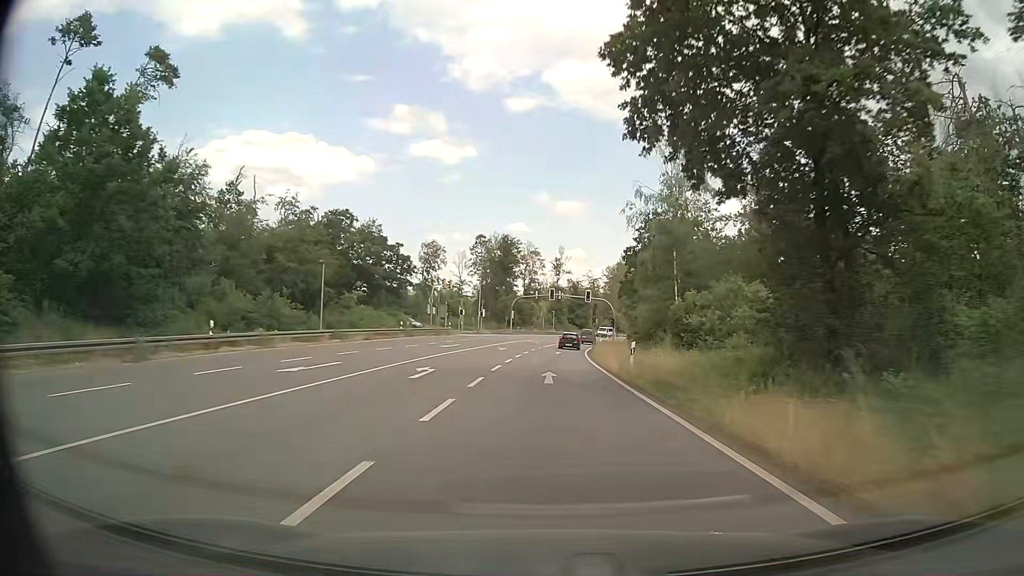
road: primary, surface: asphalt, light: Day
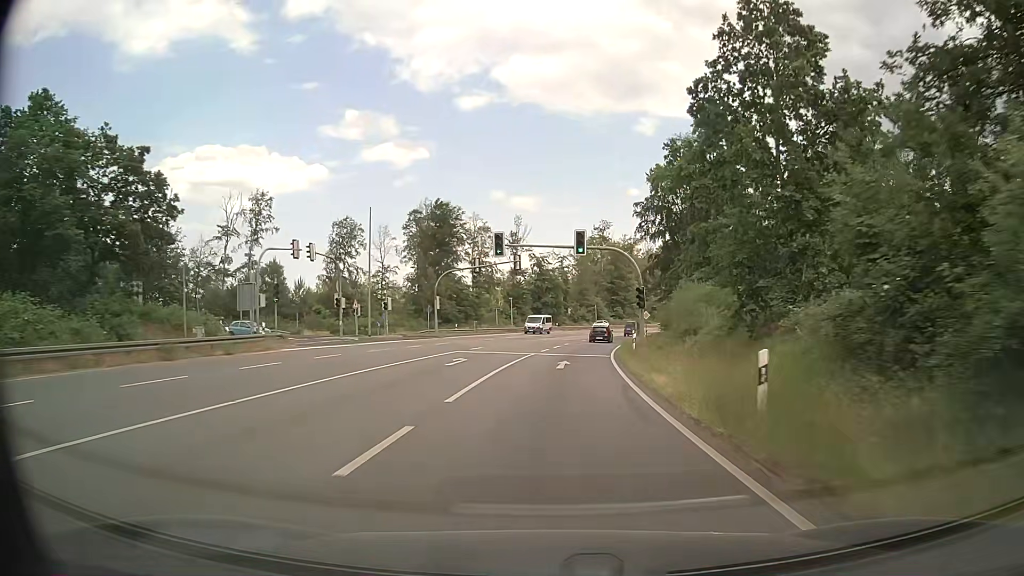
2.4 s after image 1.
(+1.1, +45.2) m; +3°
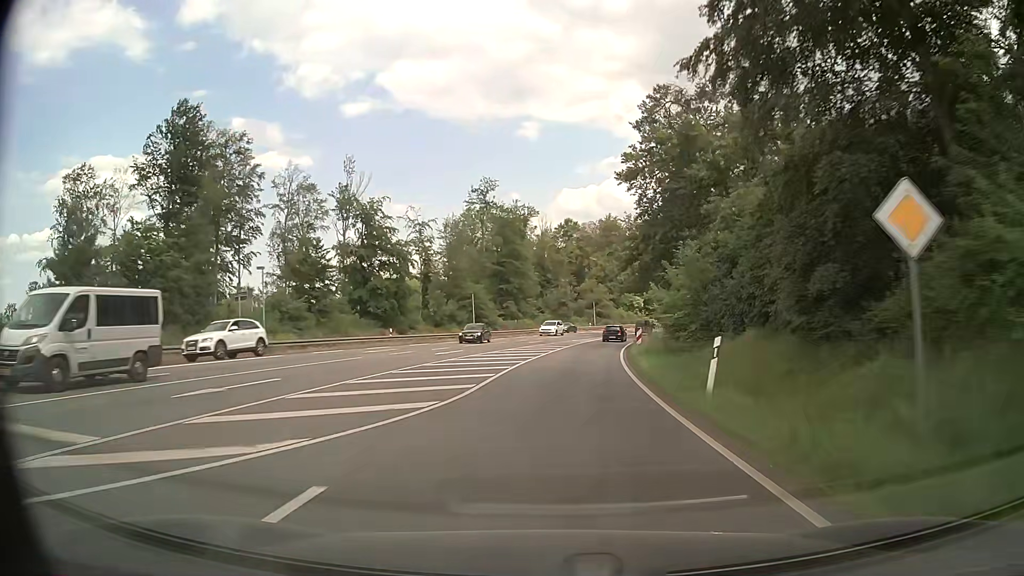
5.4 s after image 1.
(+4.5, +55.8) m; +9°
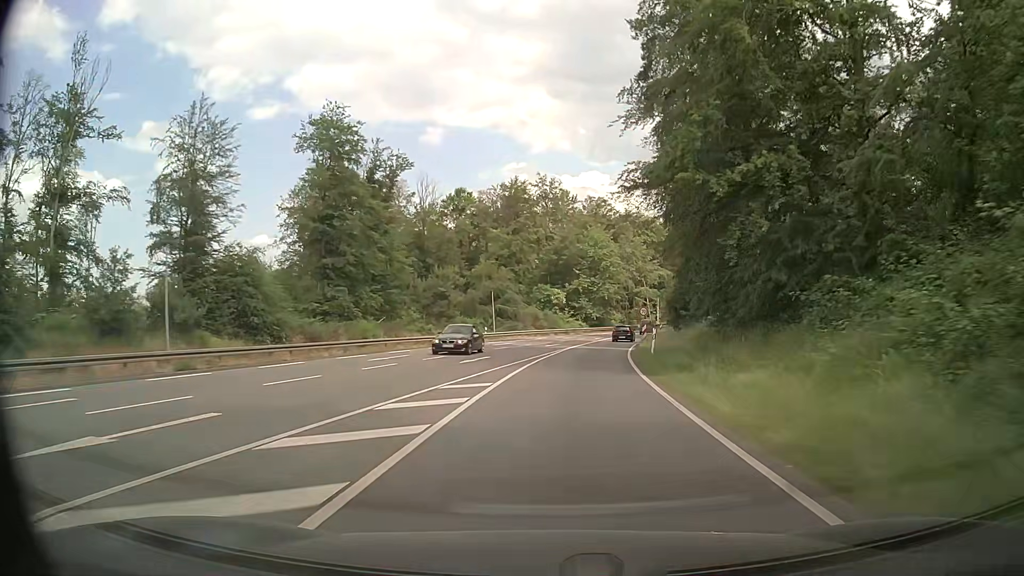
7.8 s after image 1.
(+3.6, +44.7) m; +9°
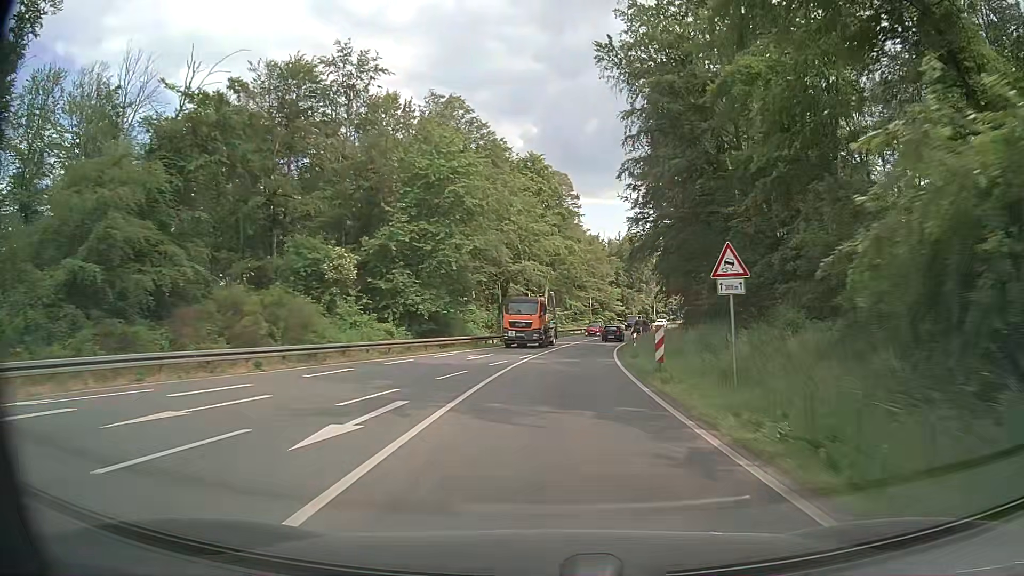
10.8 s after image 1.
(+5.6, +55.9) m; +12°
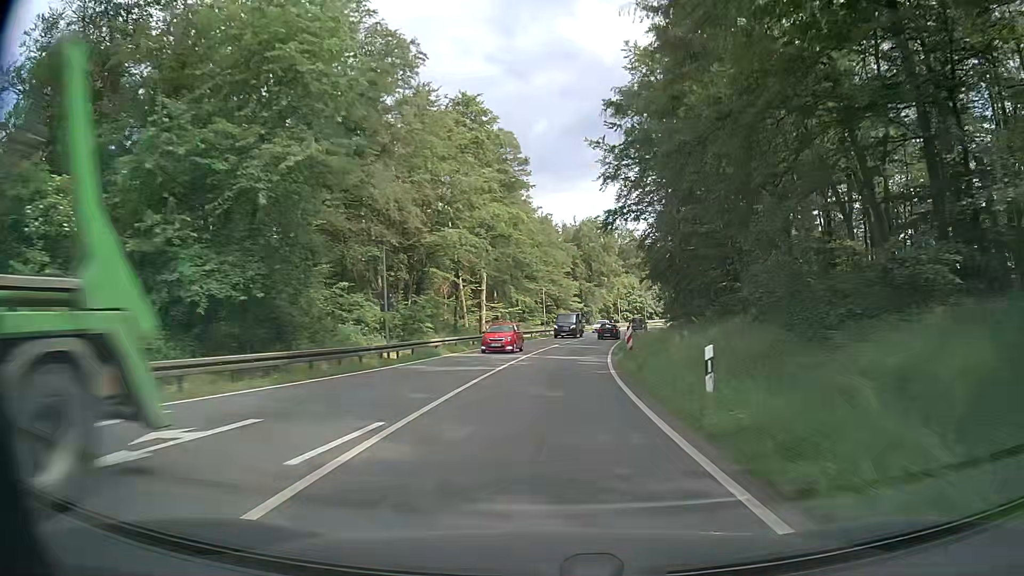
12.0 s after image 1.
(+0.9, +22.6) m; +5°
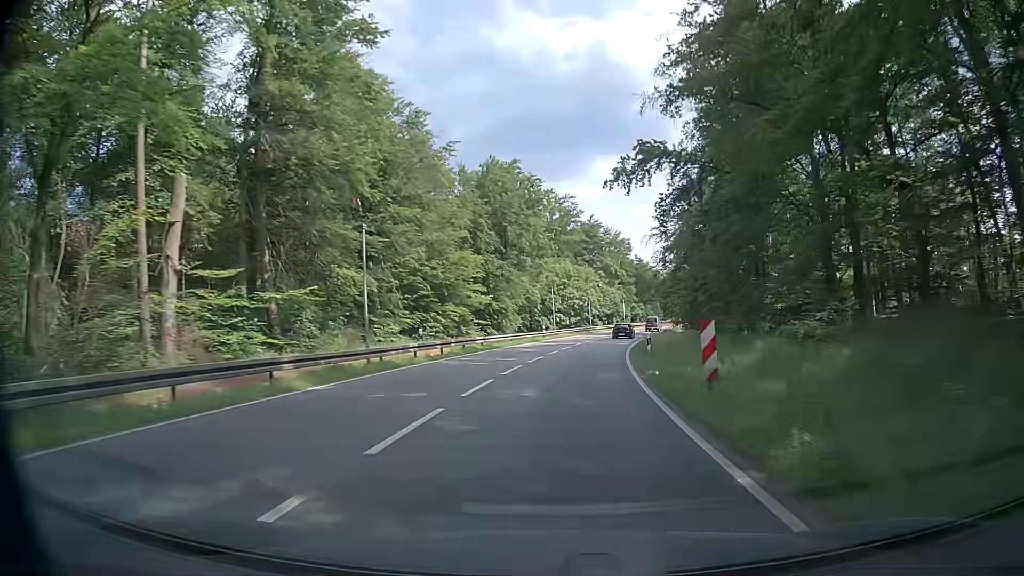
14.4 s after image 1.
(+2.8, +45.2) m; +7°
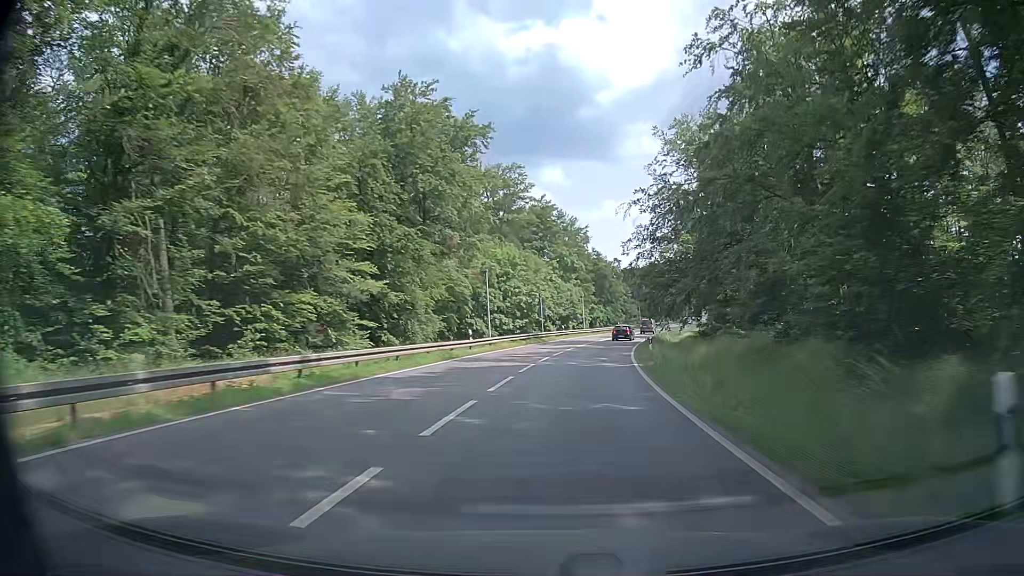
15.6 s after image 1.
(+1.0, +22.6) m; +5°
(0, +10) (+1, +20) (+1, +30) (+3, +40) (+5, +50) (+7, +59) (+9, +69) (+11, +79) (+14, +89) (+17, +98) m
